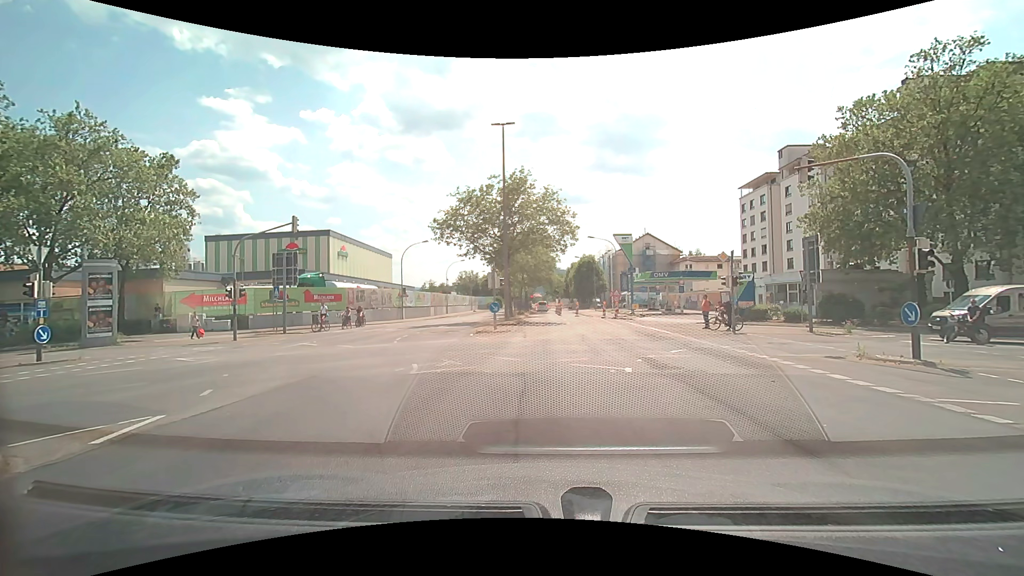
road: secondary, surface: asphalt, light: Day
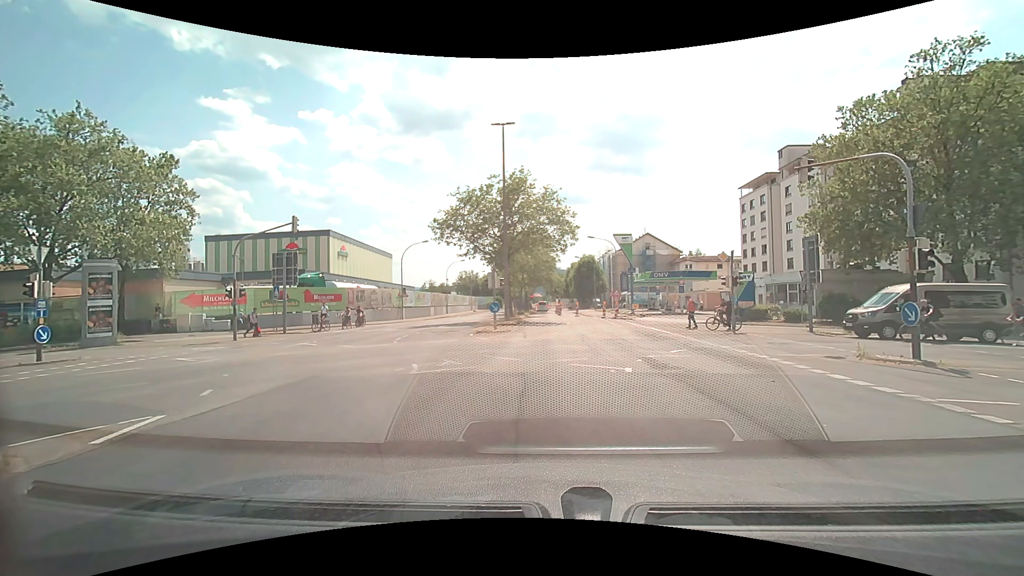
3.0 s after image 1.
(0.0, 0.0) m; 0°
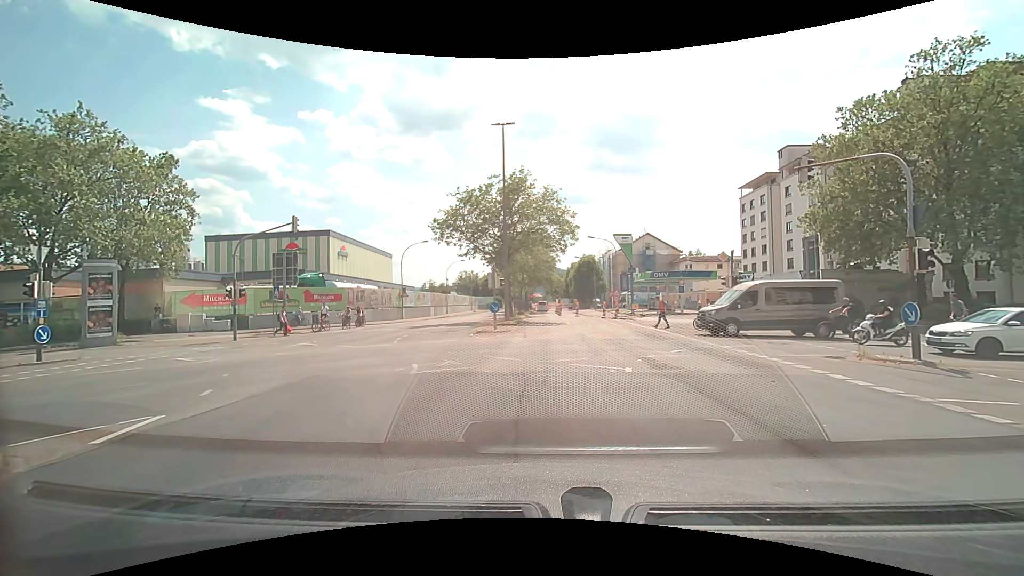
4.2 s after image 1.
(0.0, 0.0) m; 0°
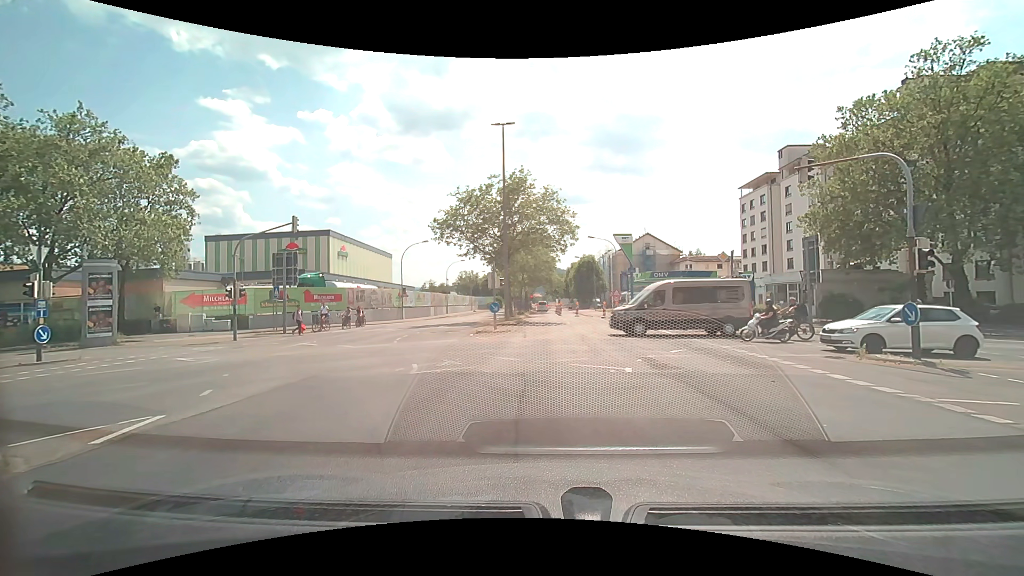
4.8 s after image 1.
(0.0, 0.0) m; 0°
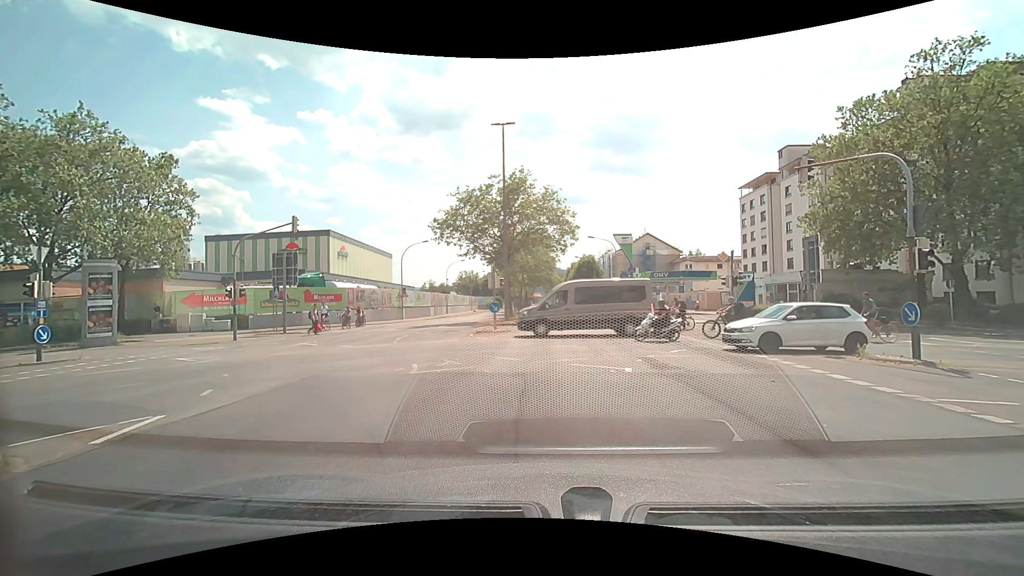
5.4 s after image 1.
(0.0, 0.0) m; 0°
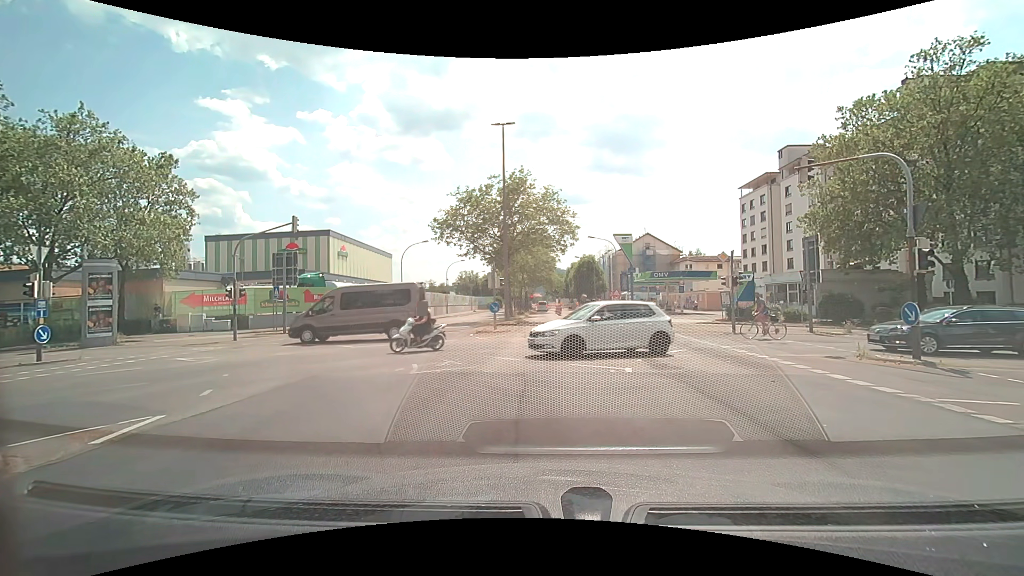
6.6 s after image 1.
(0.0, 0.0) m; 0°
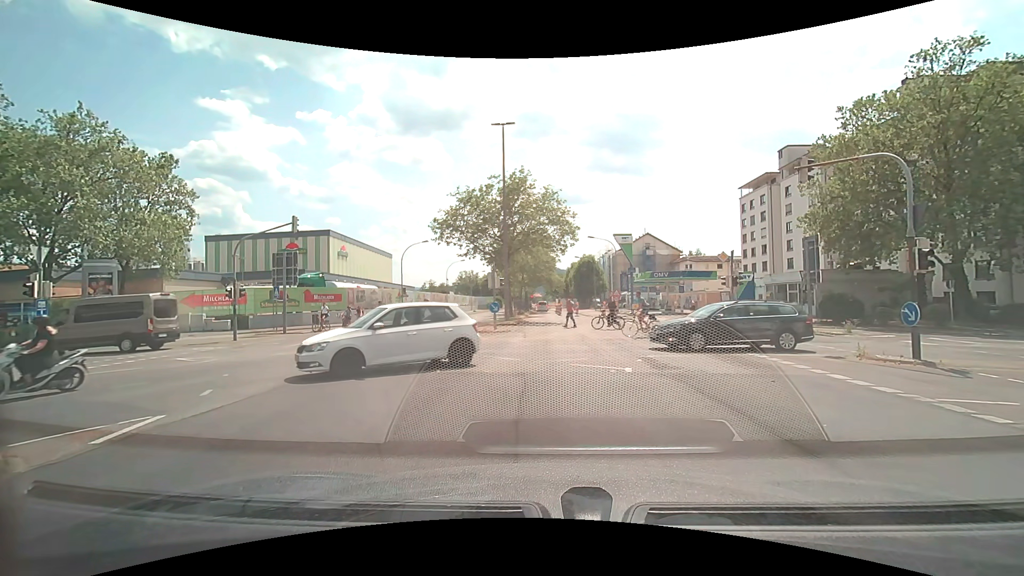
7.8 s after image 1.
(0.0, 0.0) m; 0°
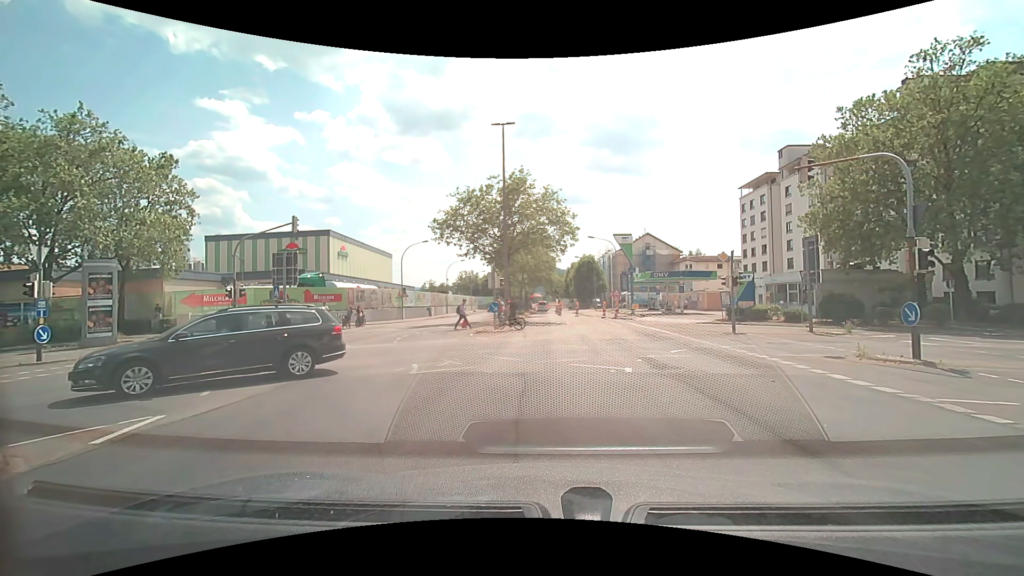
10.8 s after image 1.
(0.0, 0.0) m; 0°
(0, +10) (0, +20) (0, +30) (0, +40) (+1, +50) (+1, +60) (+1, +70) (+1, +80) (+1, +90) (+1, +100) m
